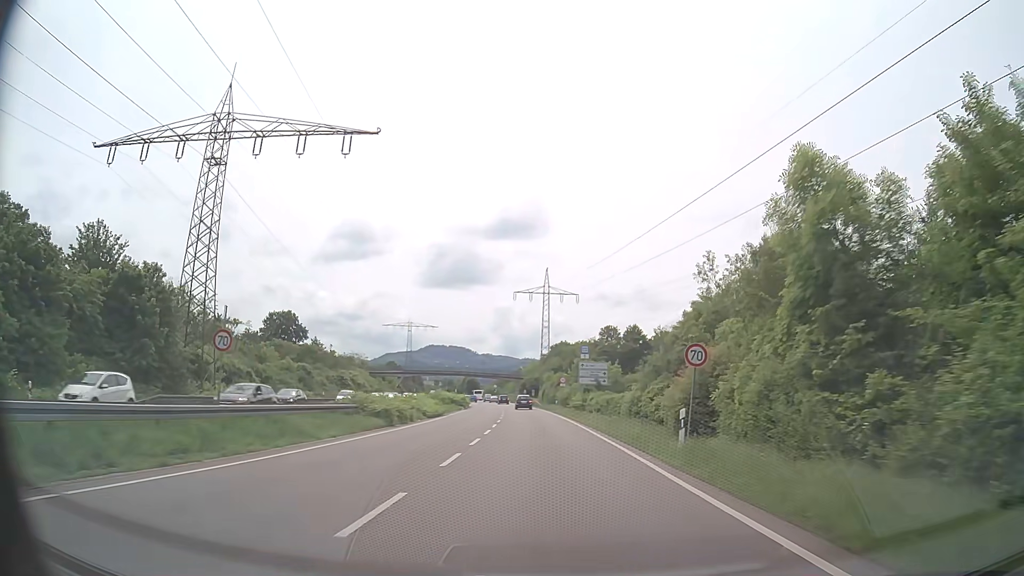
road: trunk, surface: asphalt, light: Day
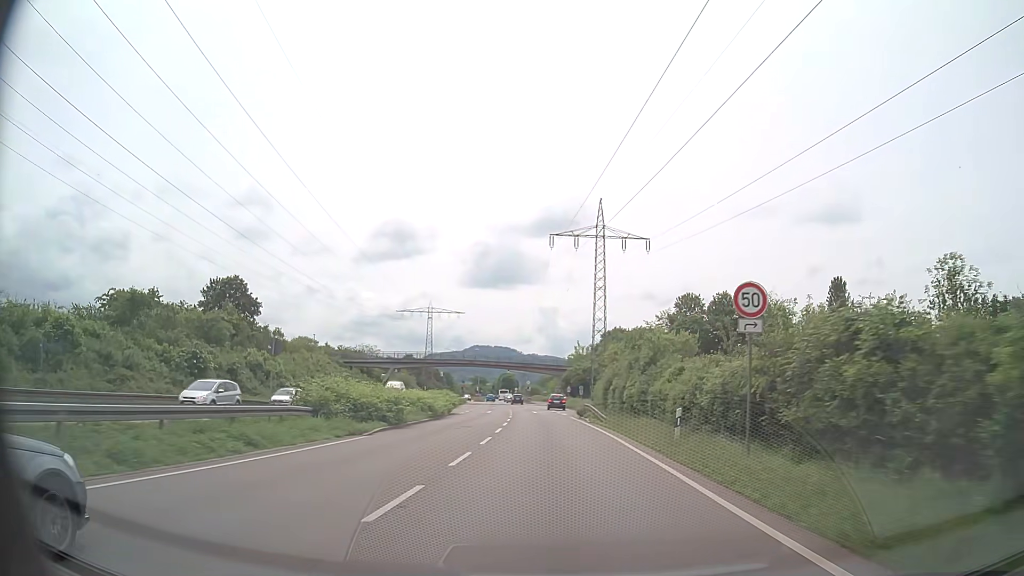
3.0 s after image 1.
(-1.6, +48.2) m; -4°
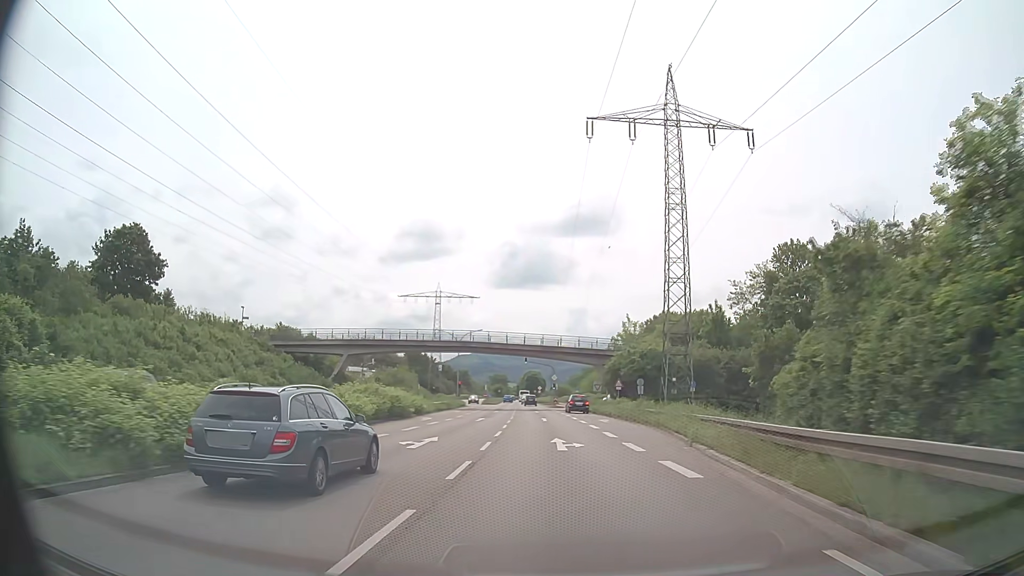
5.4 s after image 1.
(-0.9, +38.2) m; -3°
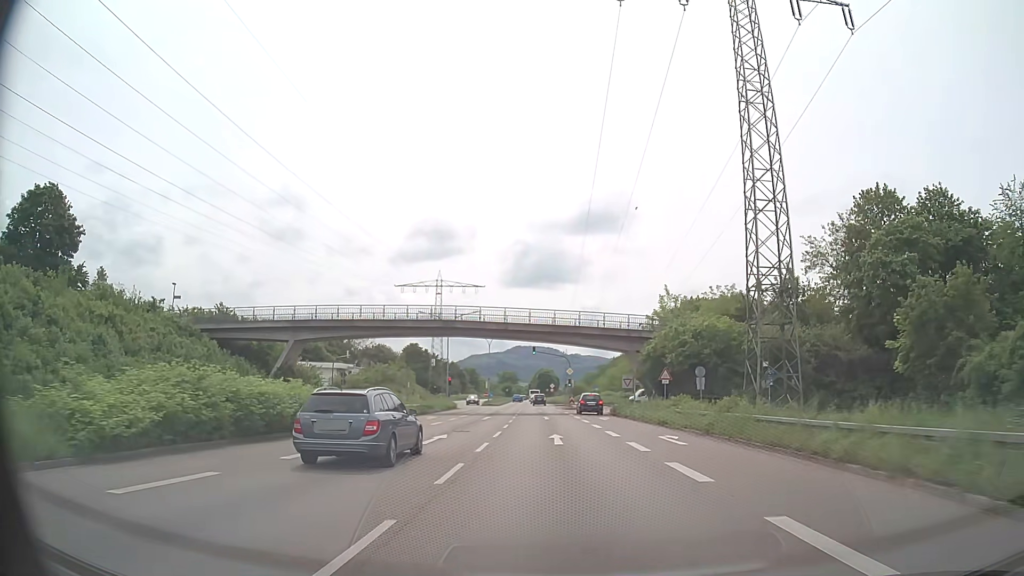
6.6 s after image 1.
(-0.1, +18.9) m; -1°
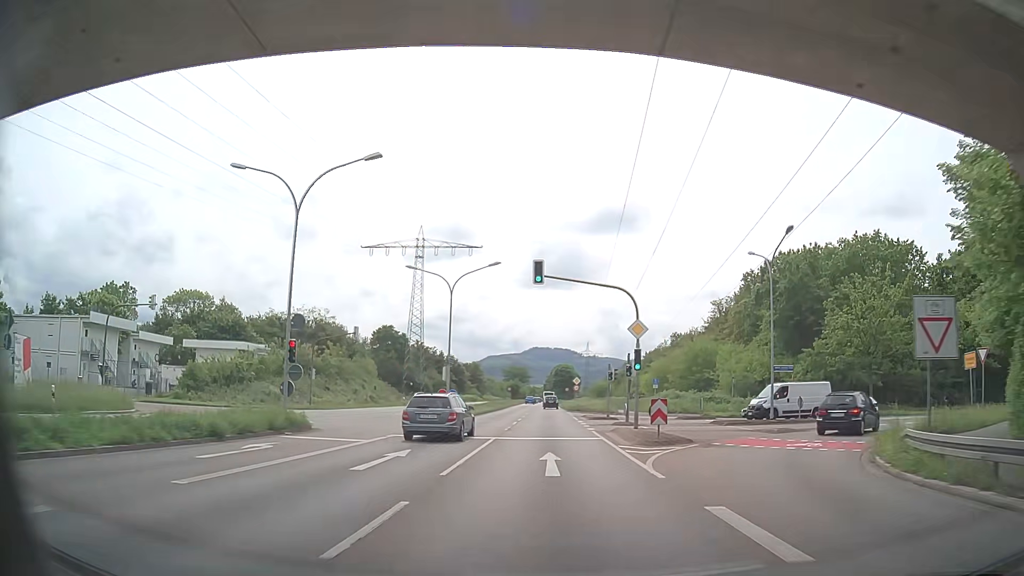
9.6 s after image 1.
(-0.8, +46.8) m; -2°
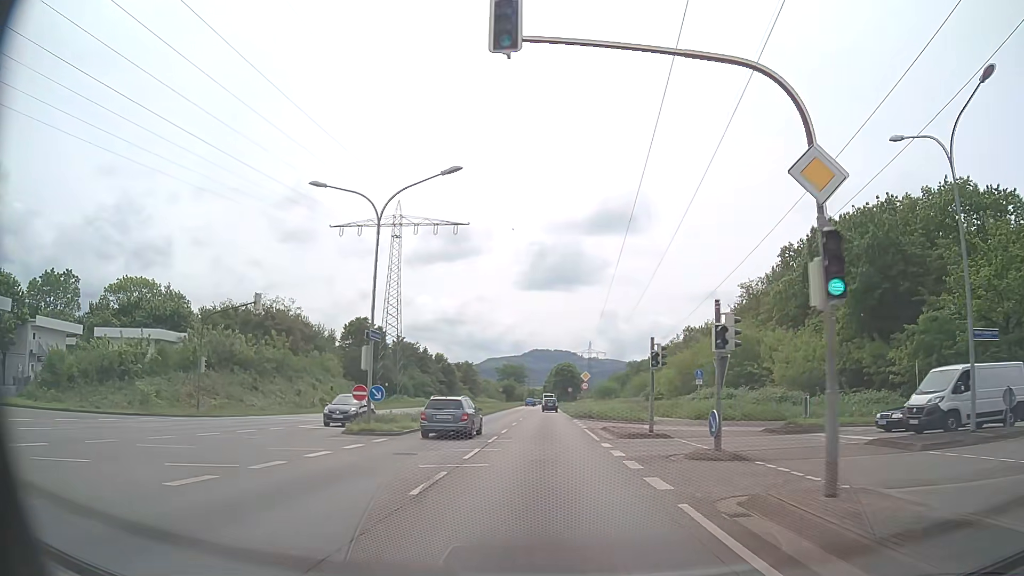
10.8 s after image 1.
(+0.1, +18.6) m; 0°
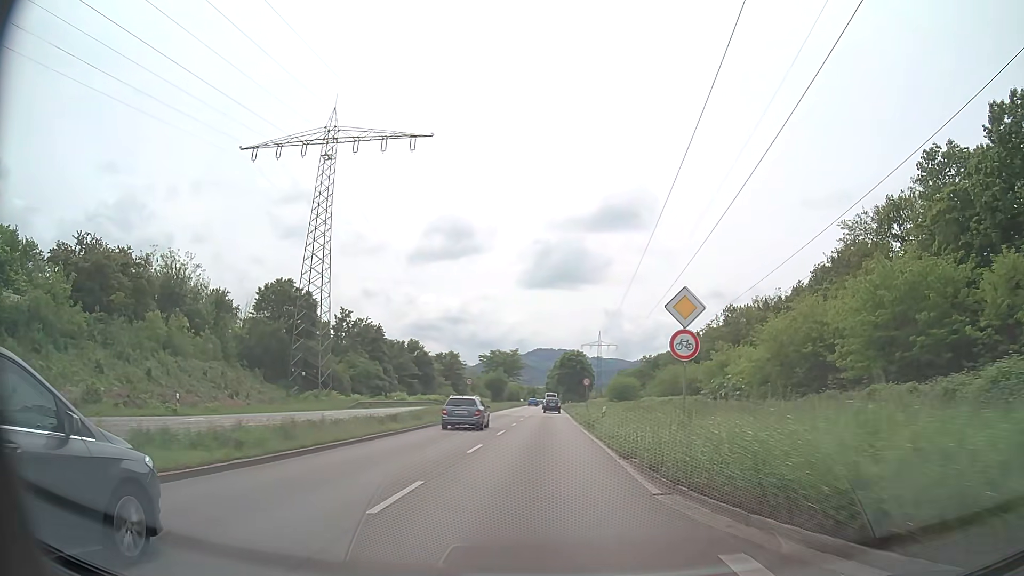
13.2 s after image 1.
(0.0, +36.9) m; 0°
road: primary
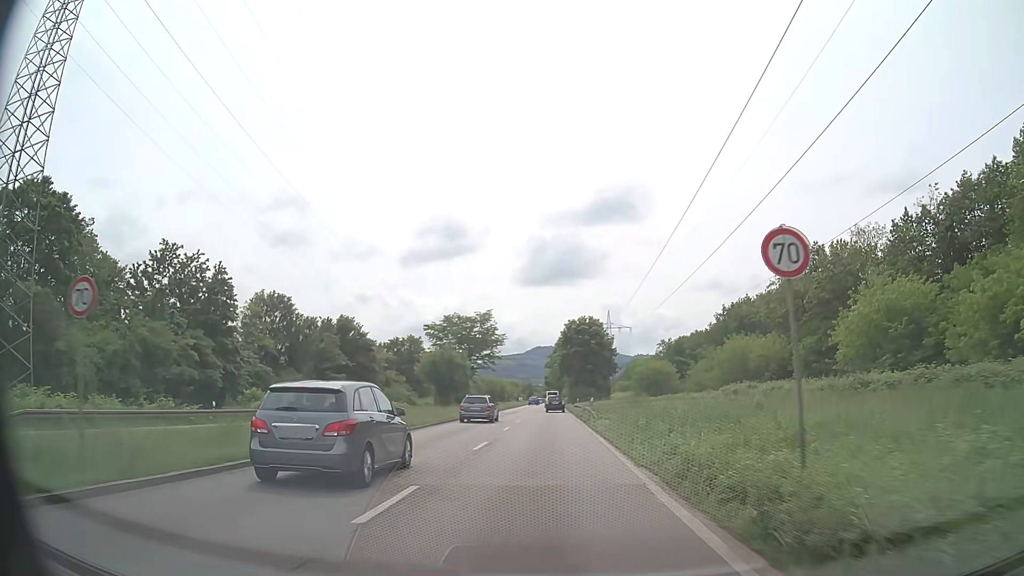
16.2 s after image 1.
(0.0, +45.7) m; 0°
(0, +10) (0, +20) (0, +30) (0, +40) (0, +50) (0, +60) (0, +70) (0, +80) (0, +90) (0, +100) m
